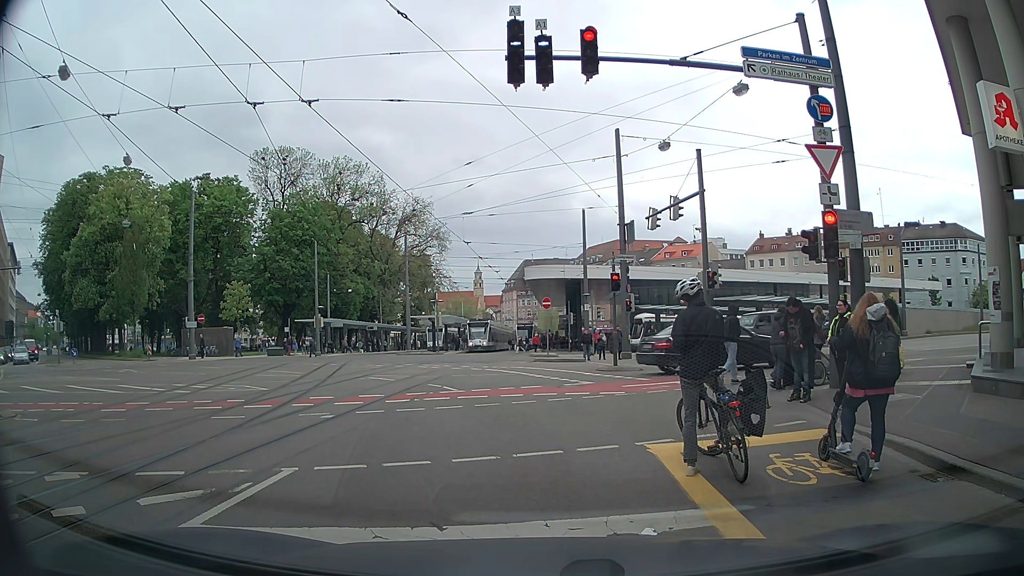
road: tertiary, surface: asphalt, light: Day
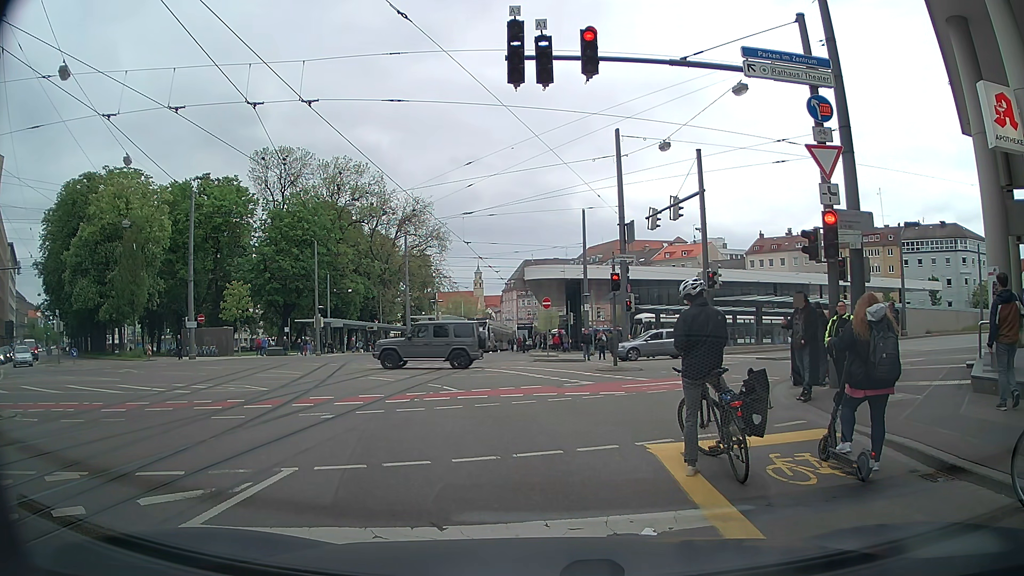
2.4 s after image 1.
(0.0, 0.0) m; 0°
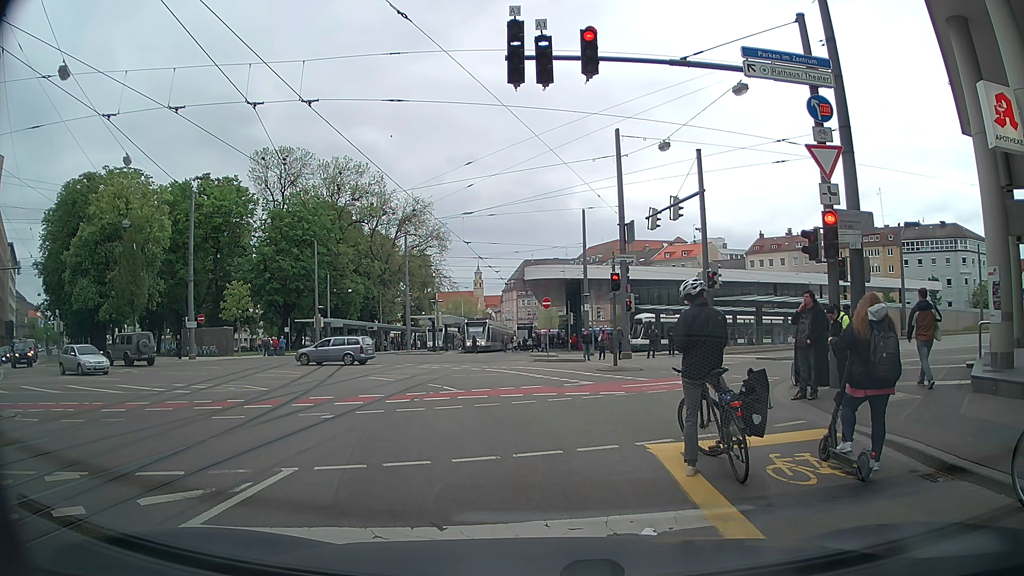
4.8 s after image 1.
(0.0, 0.0) m; 0°
